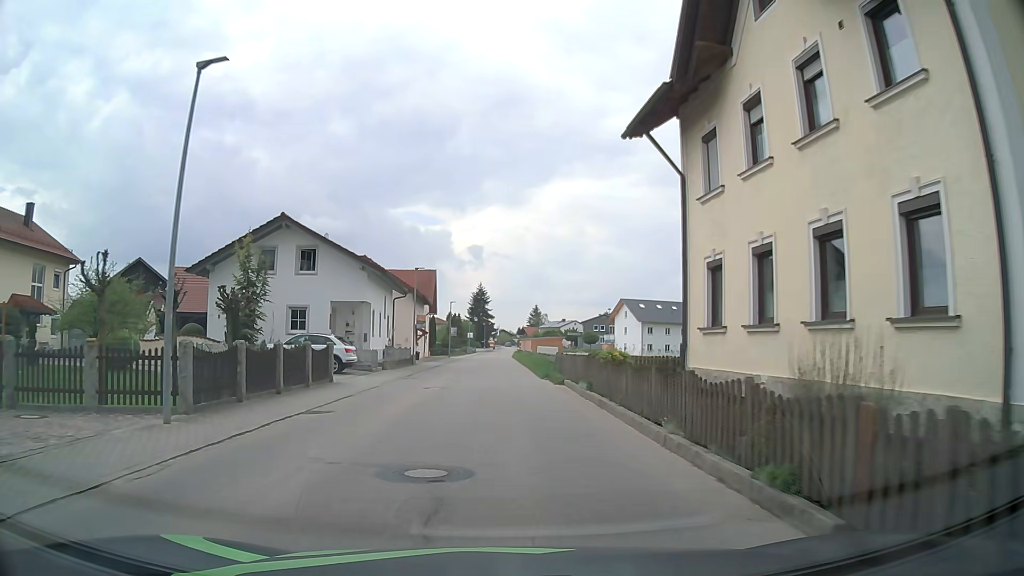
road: tertiary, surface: asphalt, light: Day
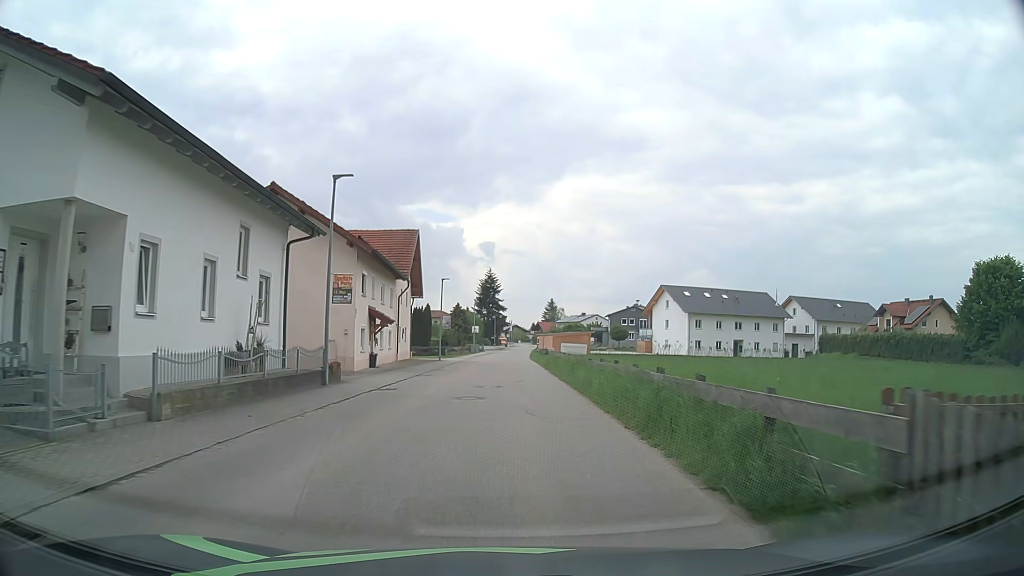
(-0.5, +23.6) m; -1°
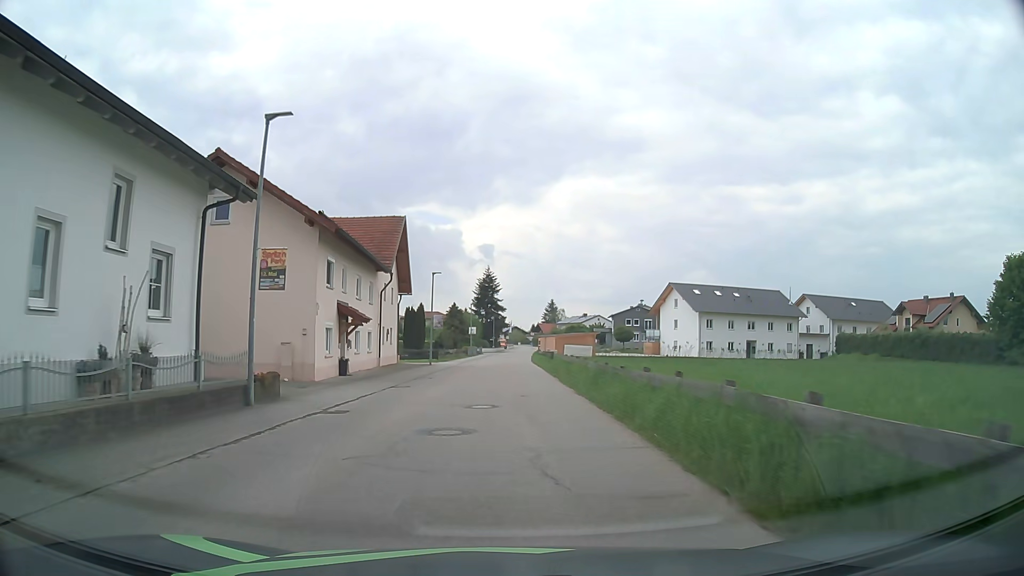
(0.0, +5.9) m; 0°
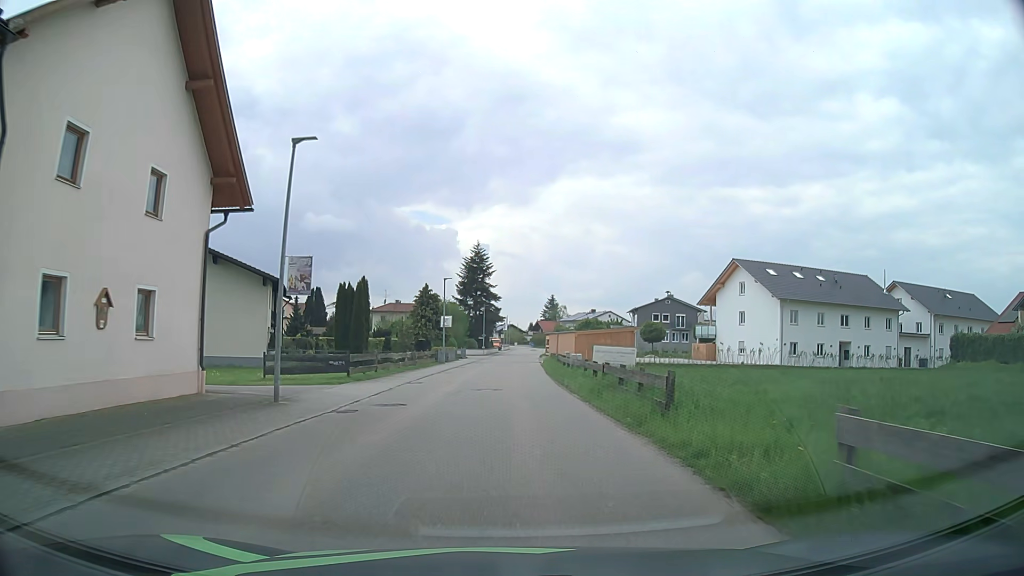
(+0.1, +30.1) m; 0°
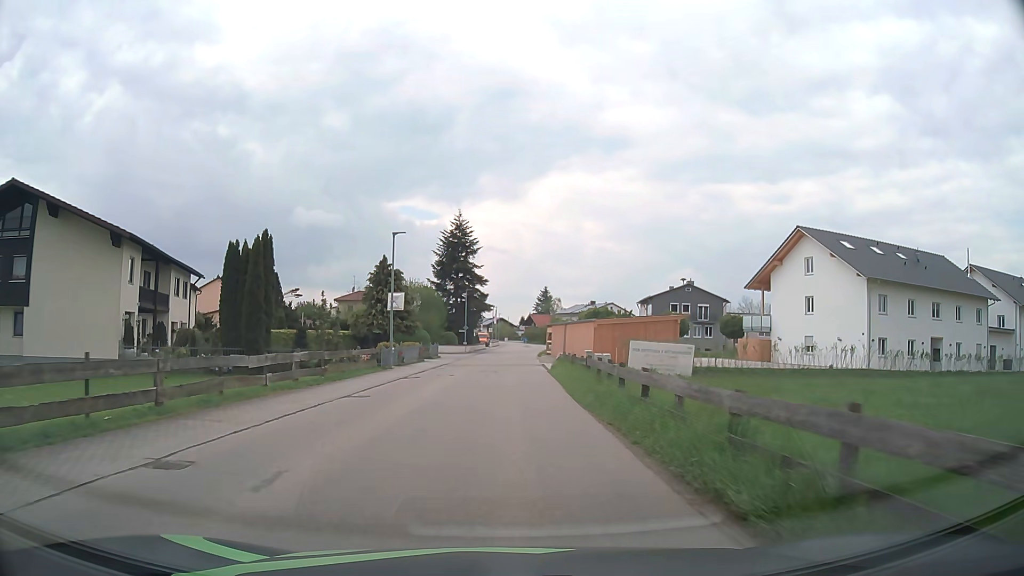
(+0.2, +18.5) m; +1°
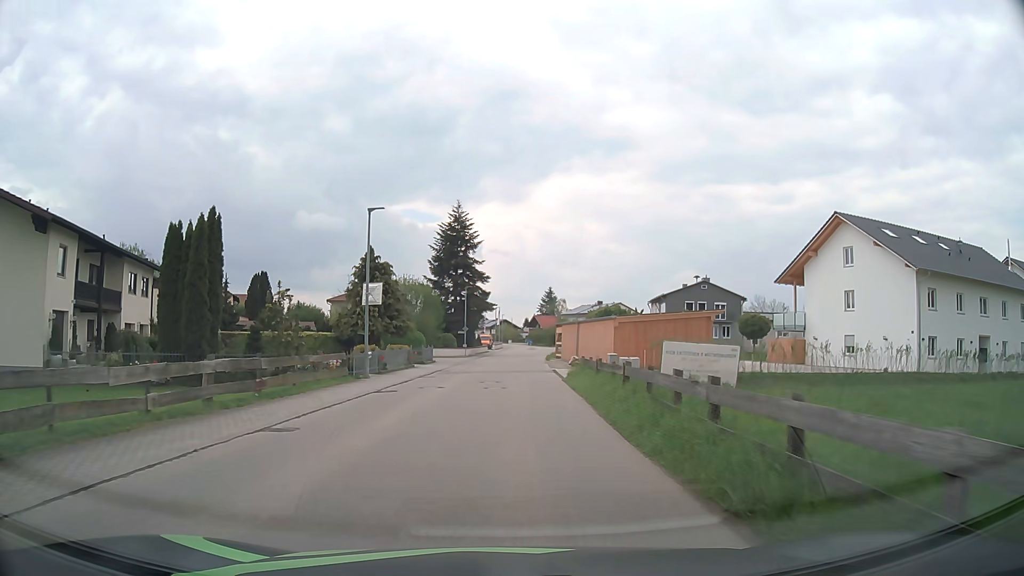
(0.0, +6.2) m; -1°
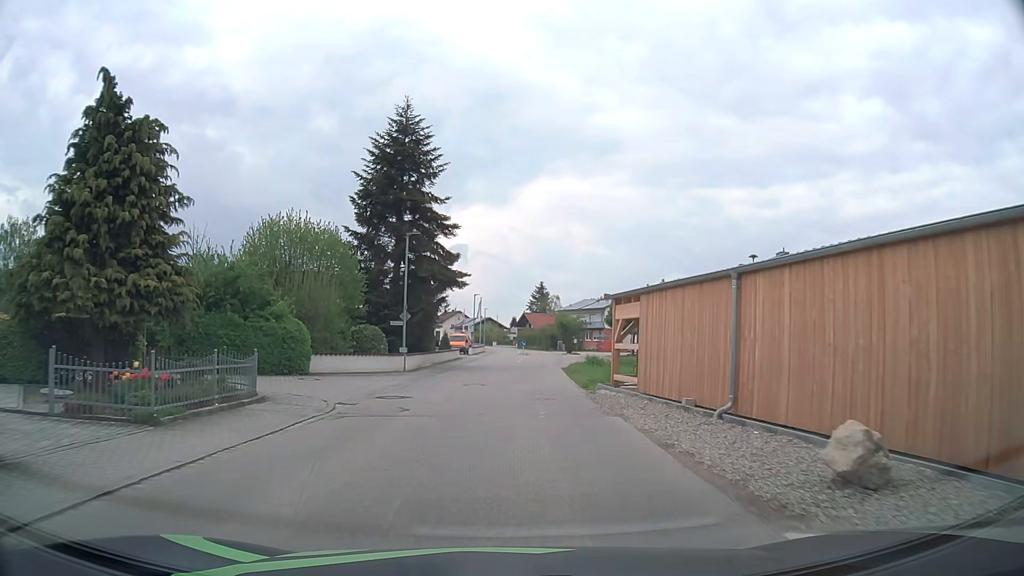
(+0.1, +30.2) m; +1°
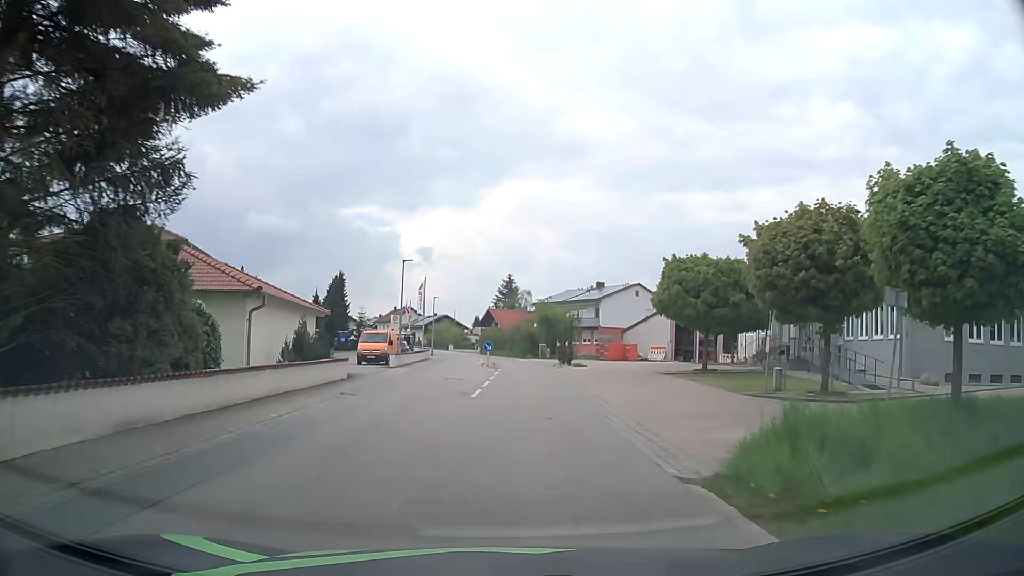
(+0.8, +30.7) m; +3°
(0, +10) (0, +20) (+1, +30) (+1, +40) (+1, +50) (0, +60) (-1, +70) (-3, +80) (-6, +89) (-8, +99) m
